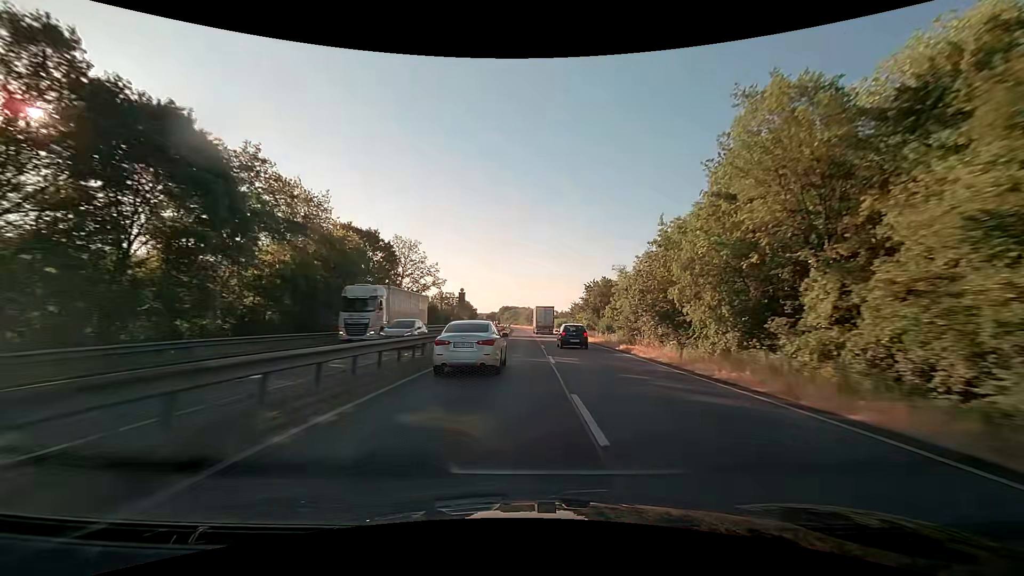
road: trunk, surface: asphalt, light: Day
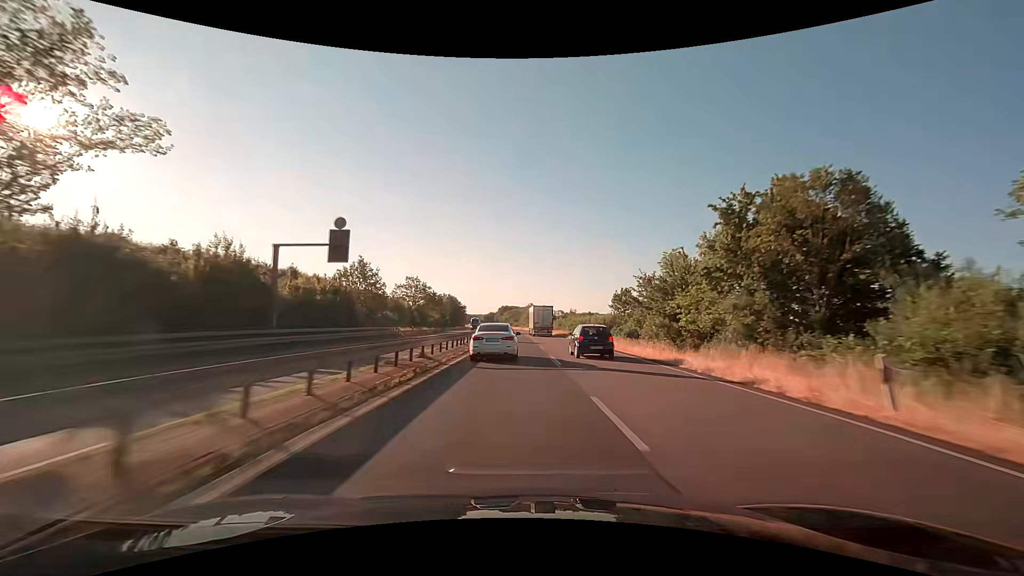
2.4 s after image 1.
(0.0, +61.5) m; 0°
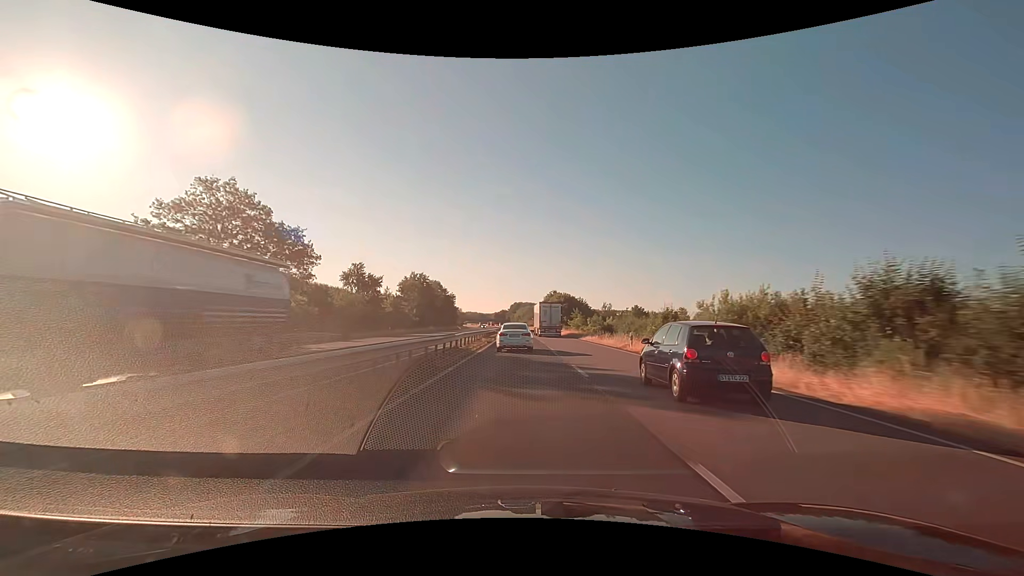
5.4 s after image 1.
(-1.2, +78.2) m; -2°
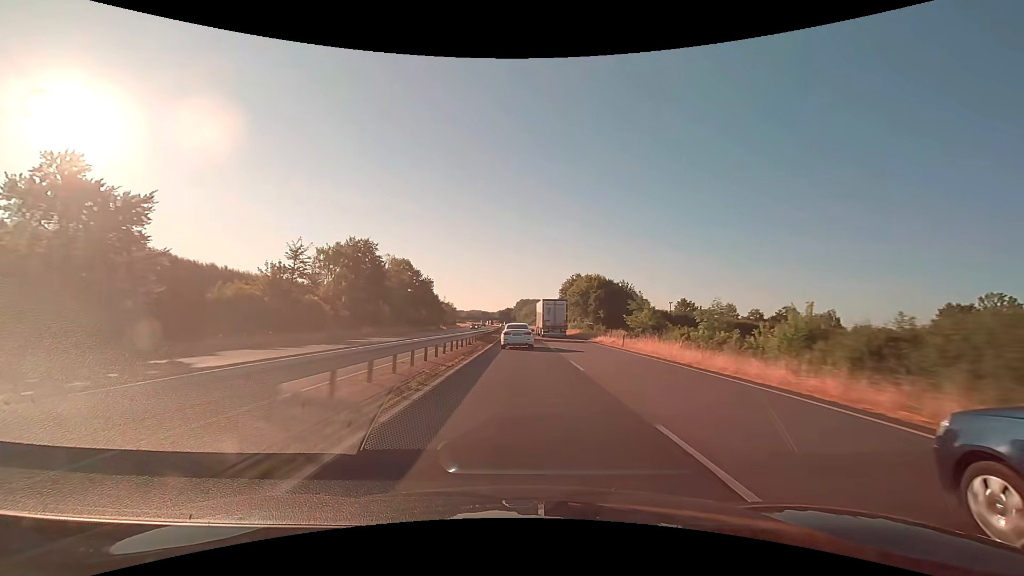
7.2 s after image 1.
(-0.4, +47.2) m; -1°
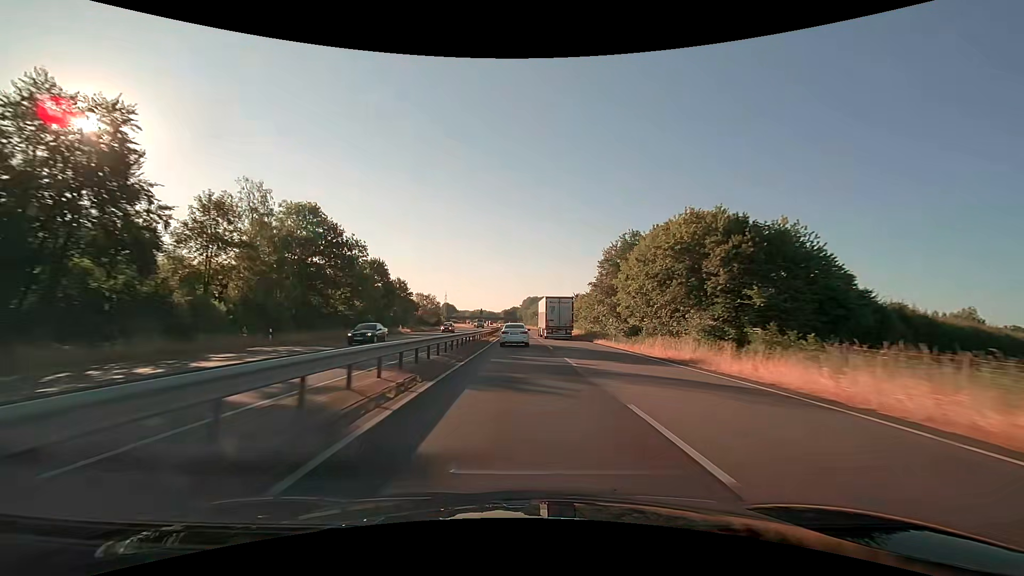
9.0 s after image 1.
(-0.2, +47.4) m; -1°
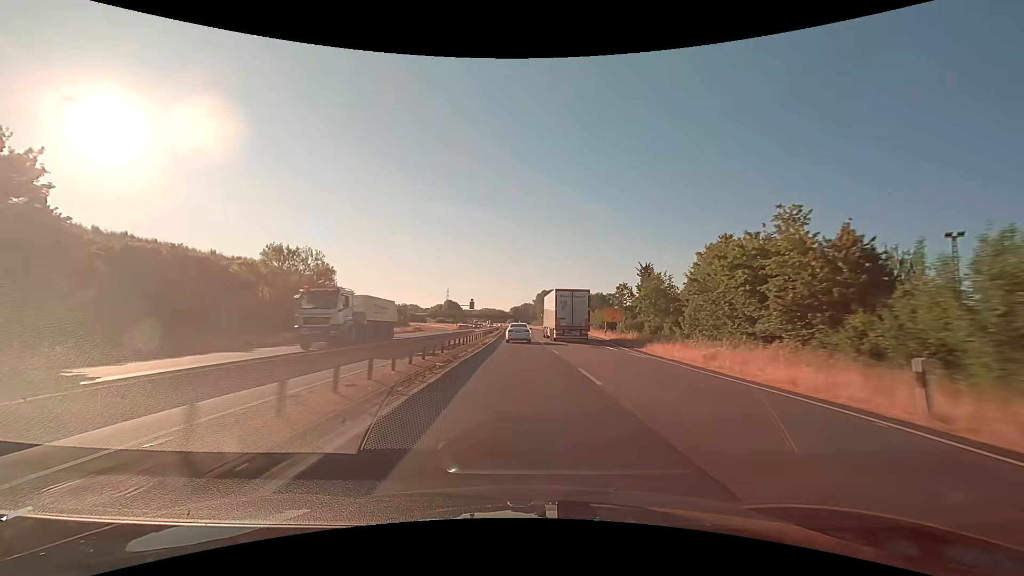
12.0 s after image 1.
(-0.9, +79.0) m; -1°
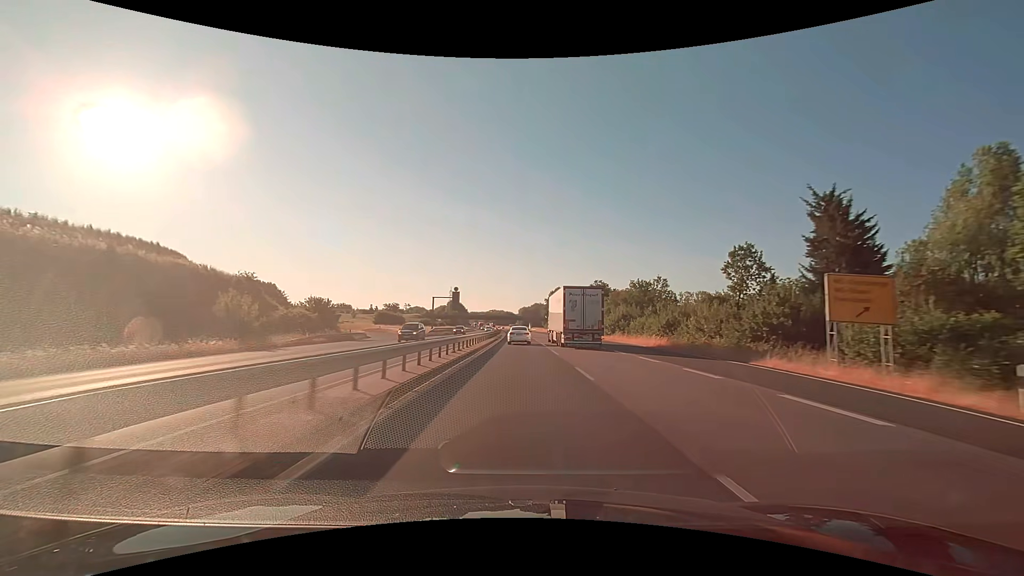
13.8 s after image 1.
(-0.4, +47.4) m; -1°
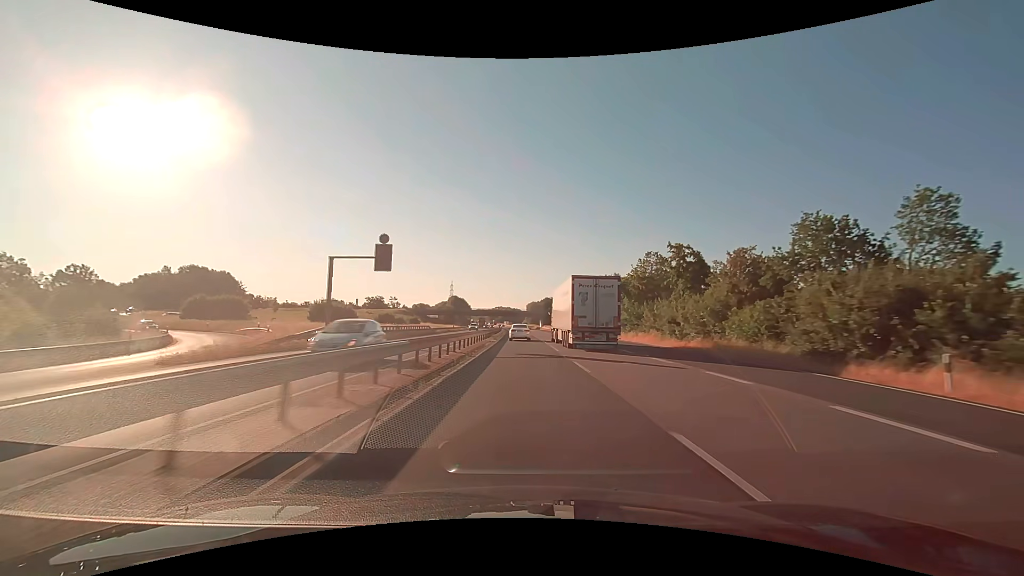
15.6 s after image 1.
(-0.4, +47.5) m; -1°
(0, +10) (0, +20) (0, +30) (0, +40) (0, +50) (-1, +60) (-1, +70) (-1, +80) (-1, +90) (-2, +100) m
